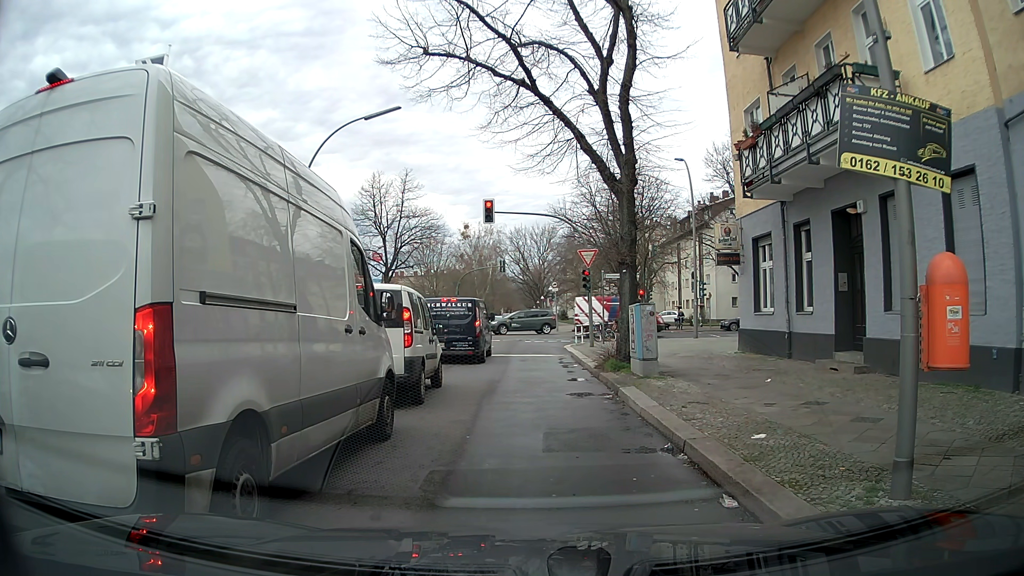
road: residential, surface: asphalt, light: Day
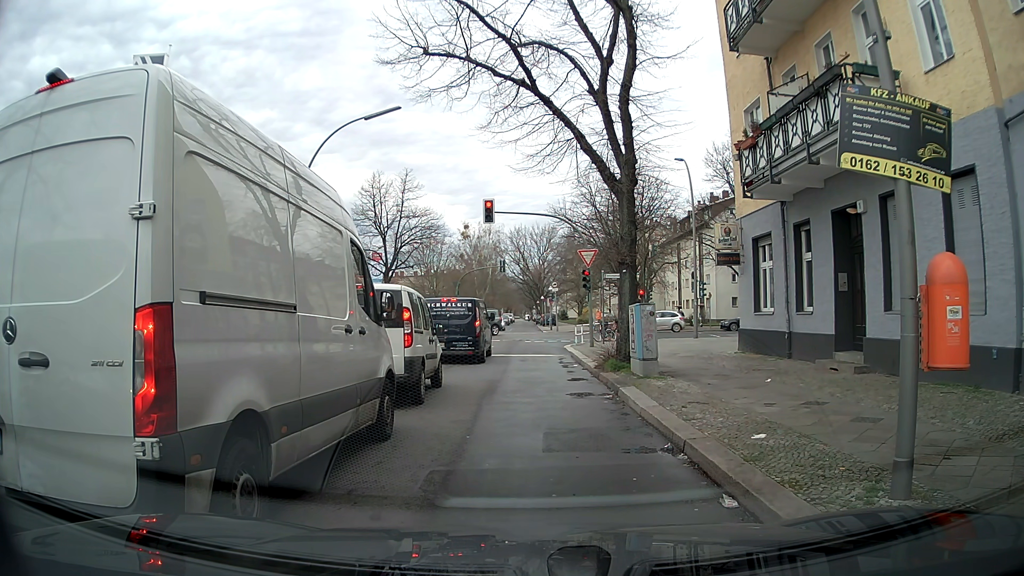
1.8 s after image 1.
(0.0, 0.0) m; 0°
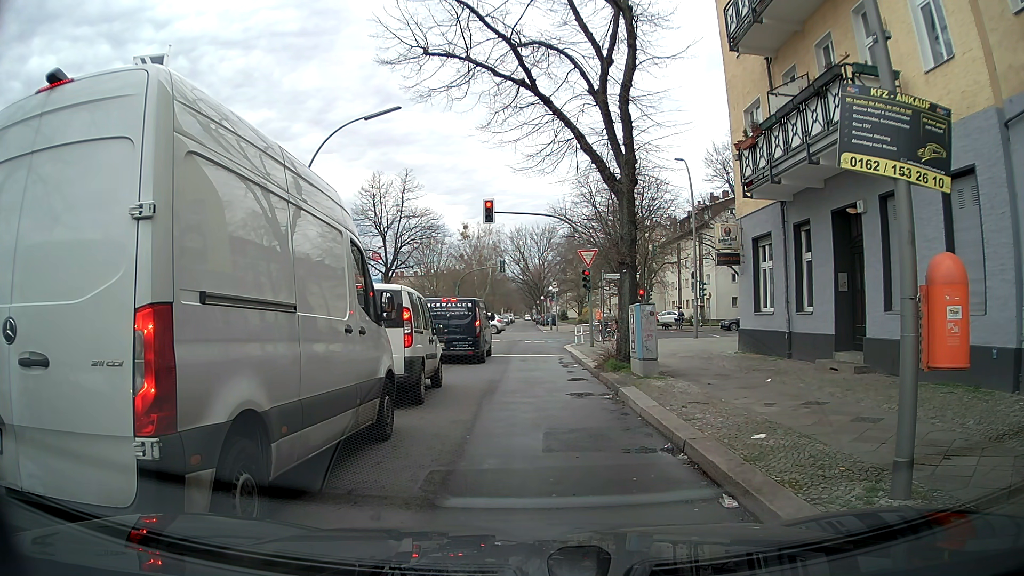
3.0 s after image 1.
(0.0, 0.0) m; 0°
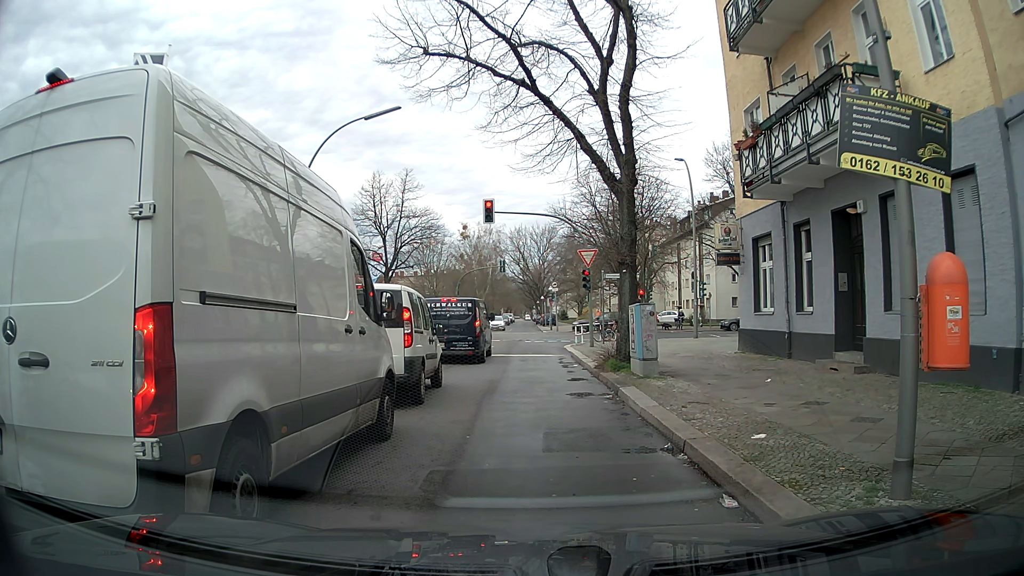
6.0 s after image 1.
(0.0, 0.0) m; 0°
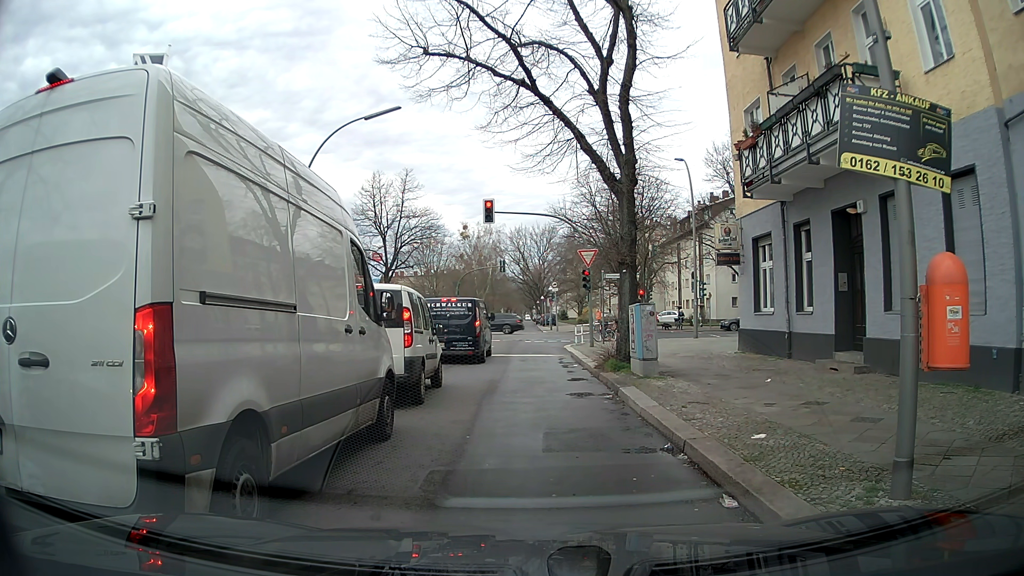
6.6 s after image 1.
(0.0, 0.0) m; 0°
